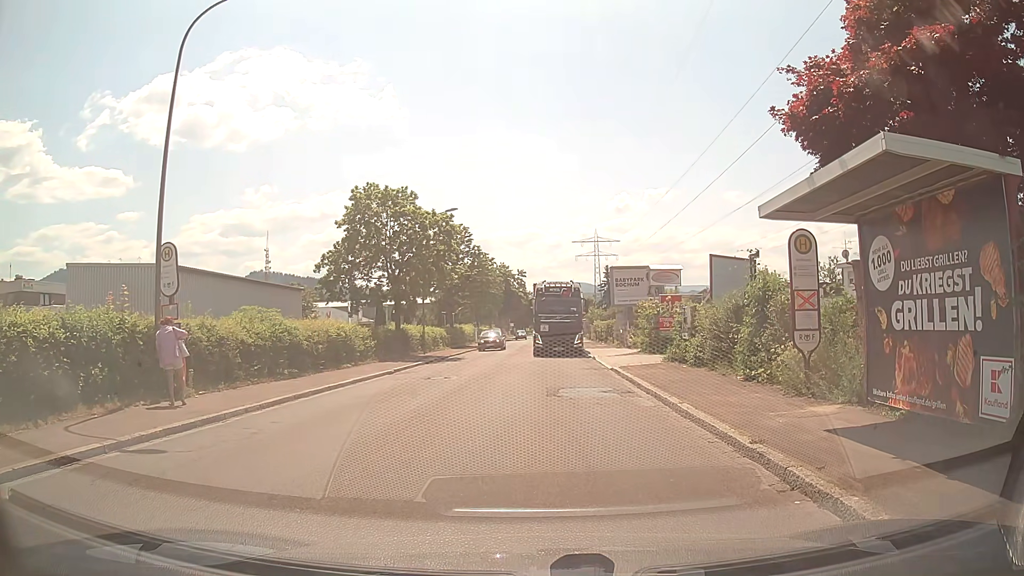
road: unclassified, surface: asphalt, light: Day
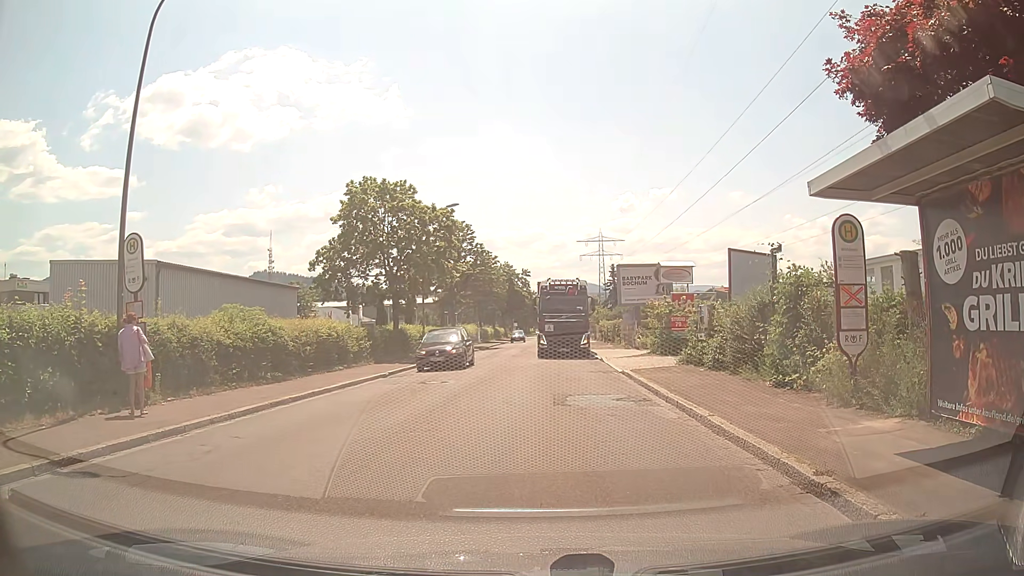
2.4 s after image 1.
(0.0, +1.6) m; 0°
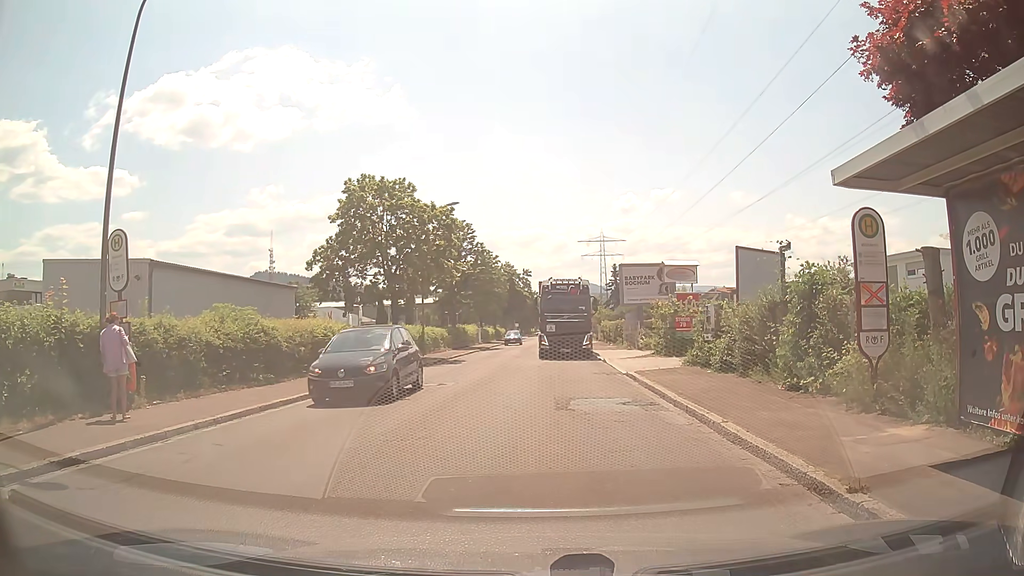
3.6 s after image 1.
(0.0, +0.6) m; 0°
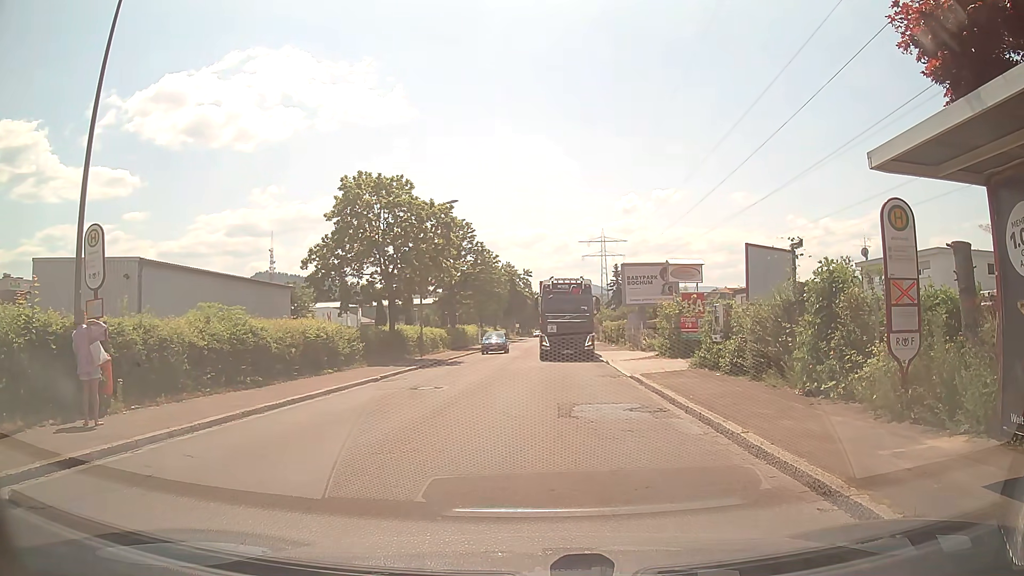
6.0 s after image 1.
(0.0, +0.8) m; 0°
